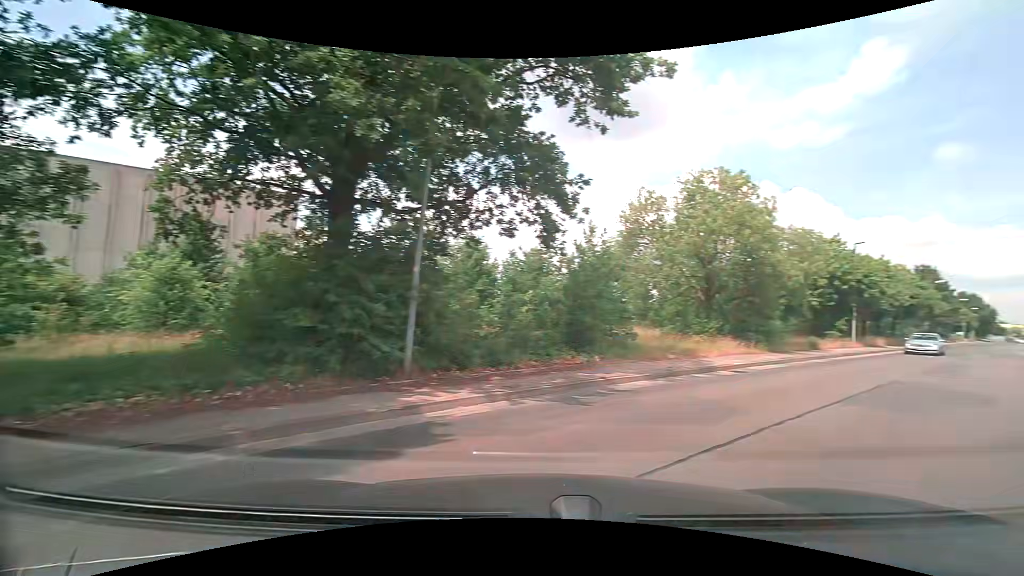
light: Day
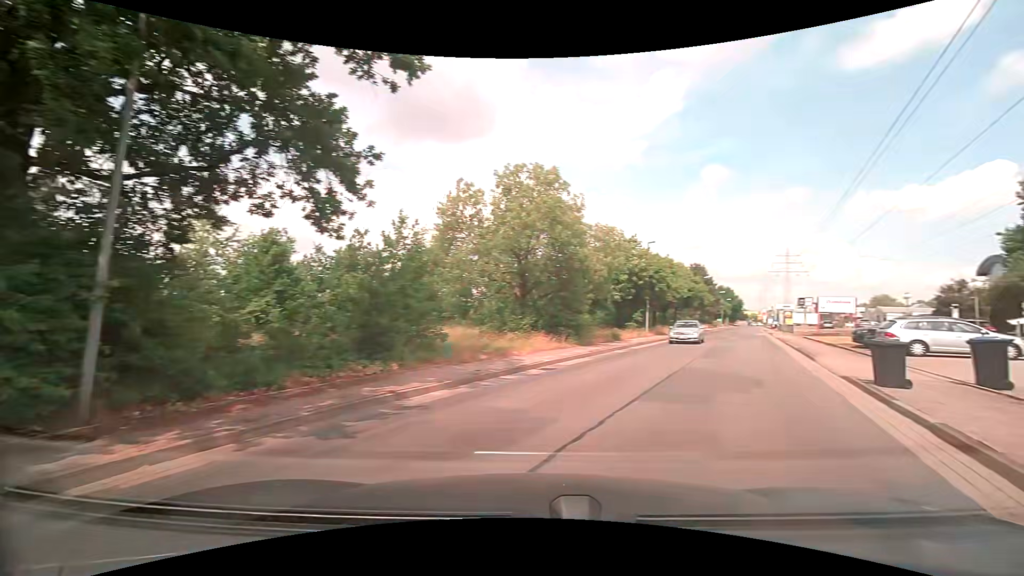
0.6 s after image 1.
(+0.3, +2.1) m; +19°
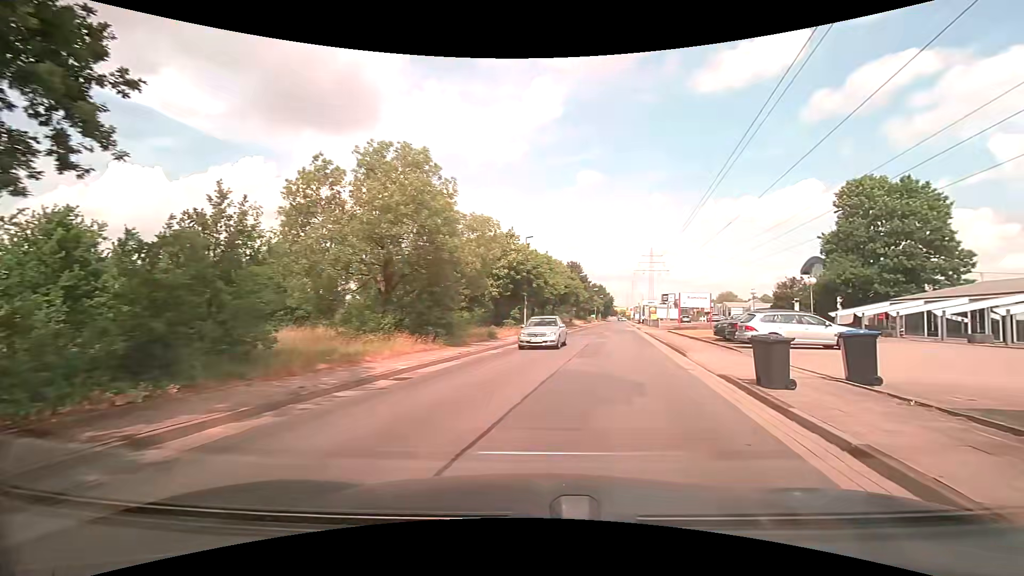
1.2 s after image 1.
(+0.2, +2.5) m; +11°
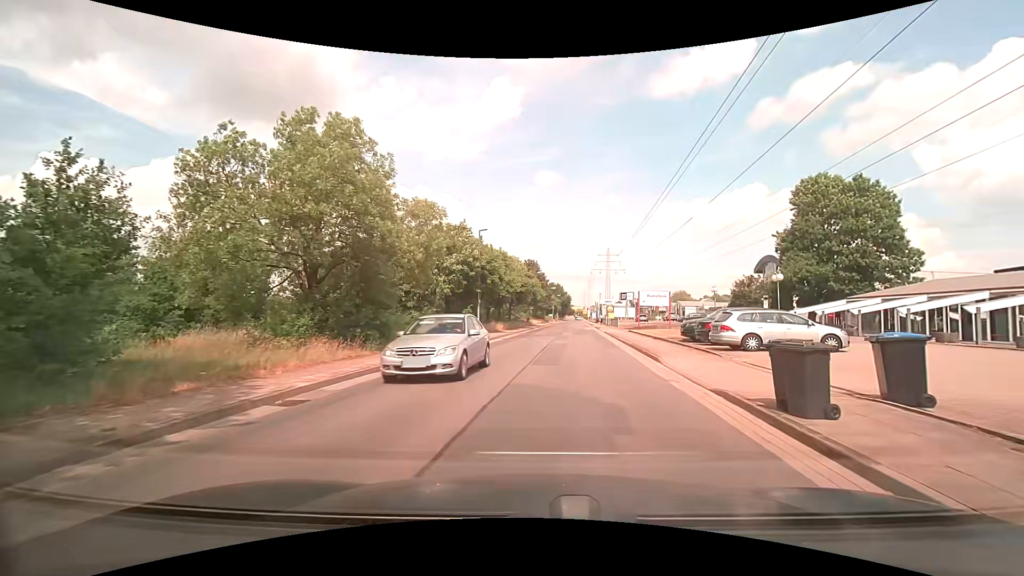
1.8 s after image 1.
(+0.2, +3.1) m; +5°
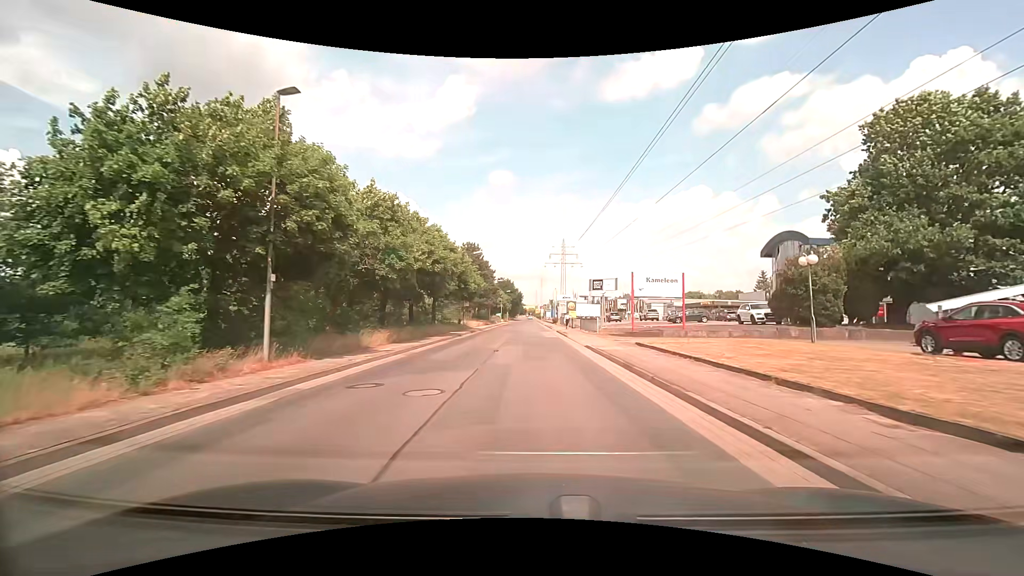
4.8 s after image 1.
(+1.8, +23.2) m; +6°
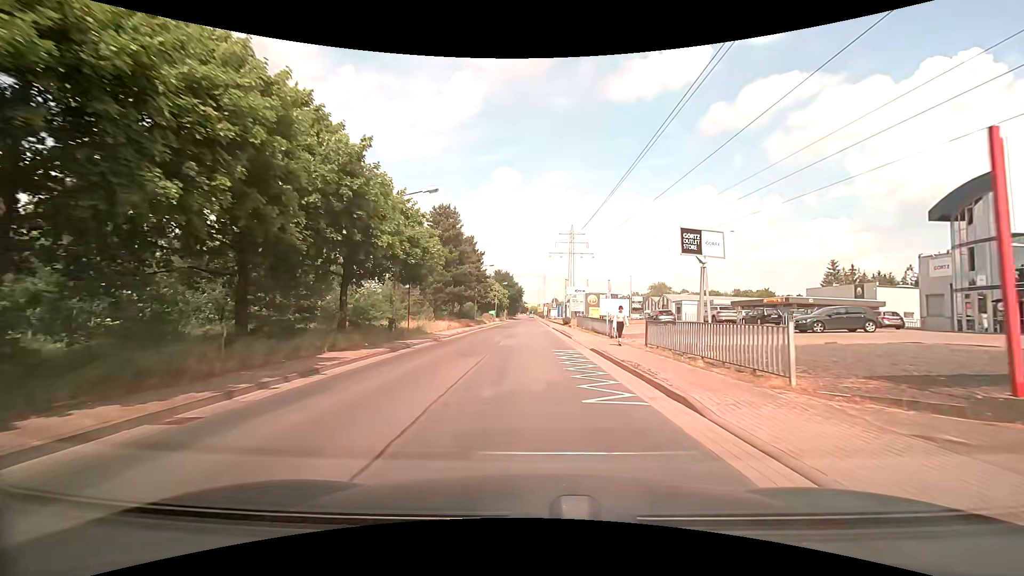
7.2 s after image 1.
(-0.1, +25.4) m; -1°
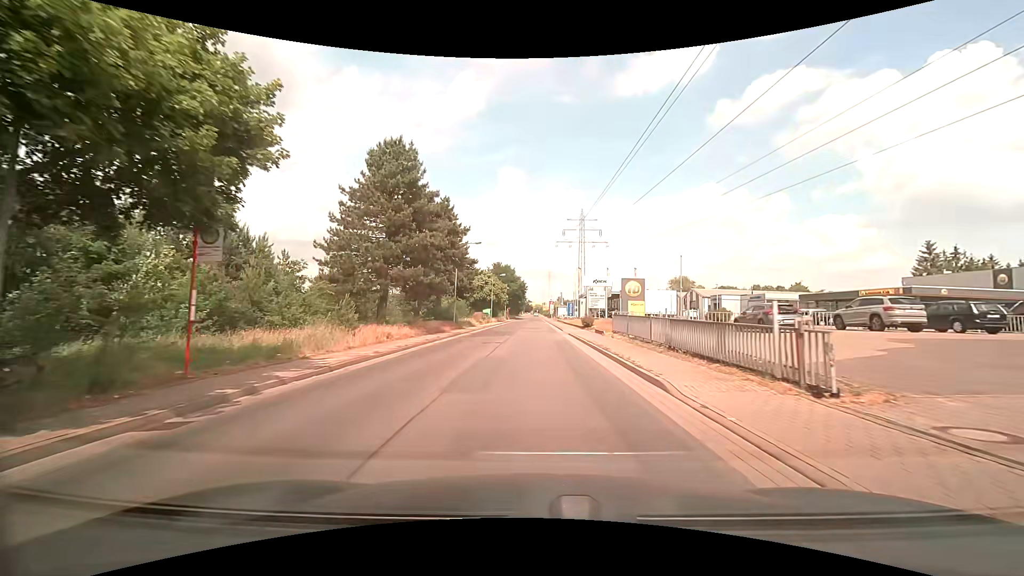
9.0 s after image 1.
(+0.1, +19.7) m; 0°
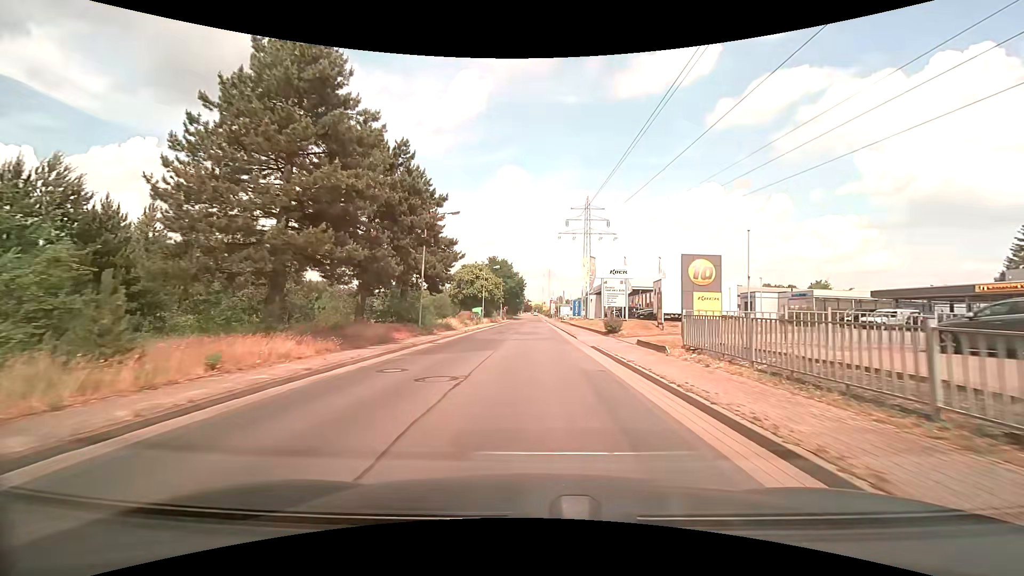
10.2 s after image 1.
(0.0, +13.4) m; 0°
(0, +10) (0, +20) (0, +30) (0, +40) (0, +50) (0, +60) (0, +70) (0, +80) (+1, +90) (+1, +100) m
